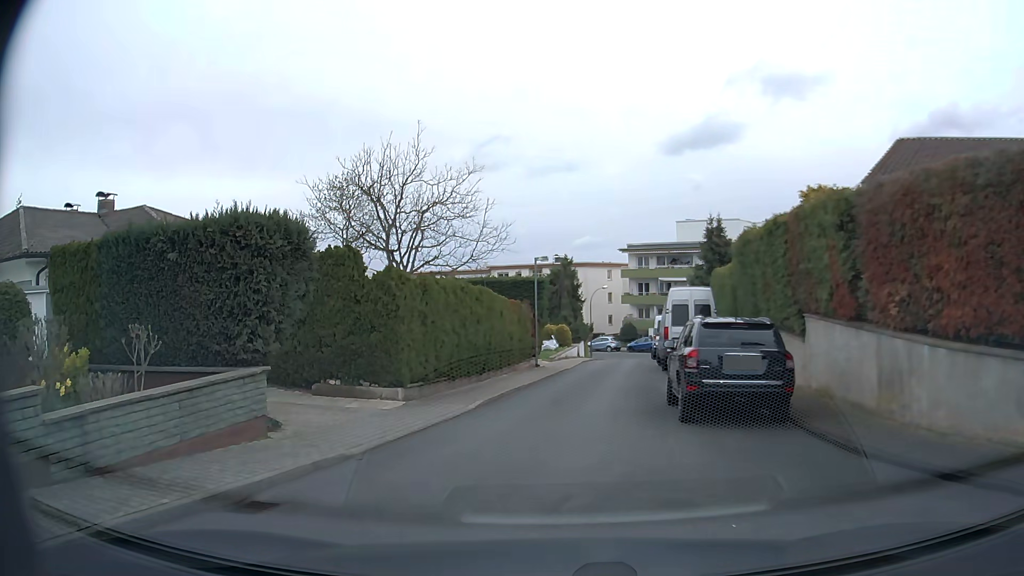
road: residential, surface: asphalt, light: Day
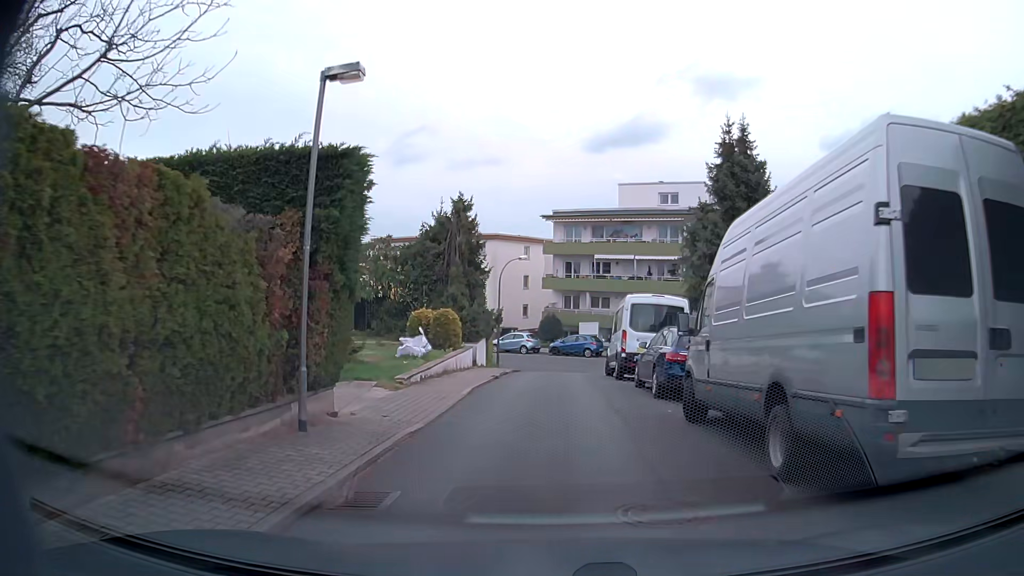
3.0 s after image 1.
(+0.6, +19.4) m; +6°
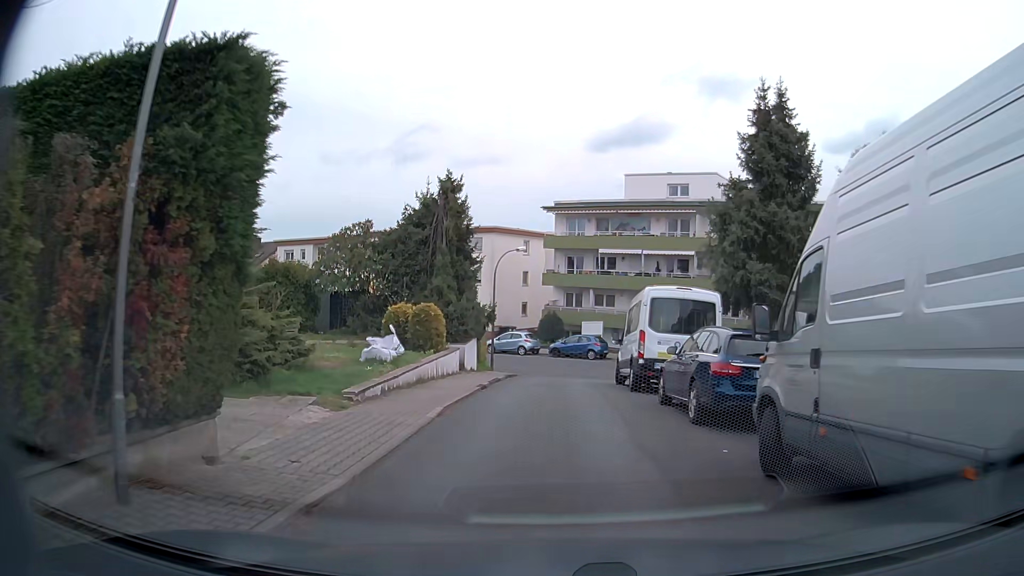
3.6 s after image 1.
(0.0, +3.7) m; 0°
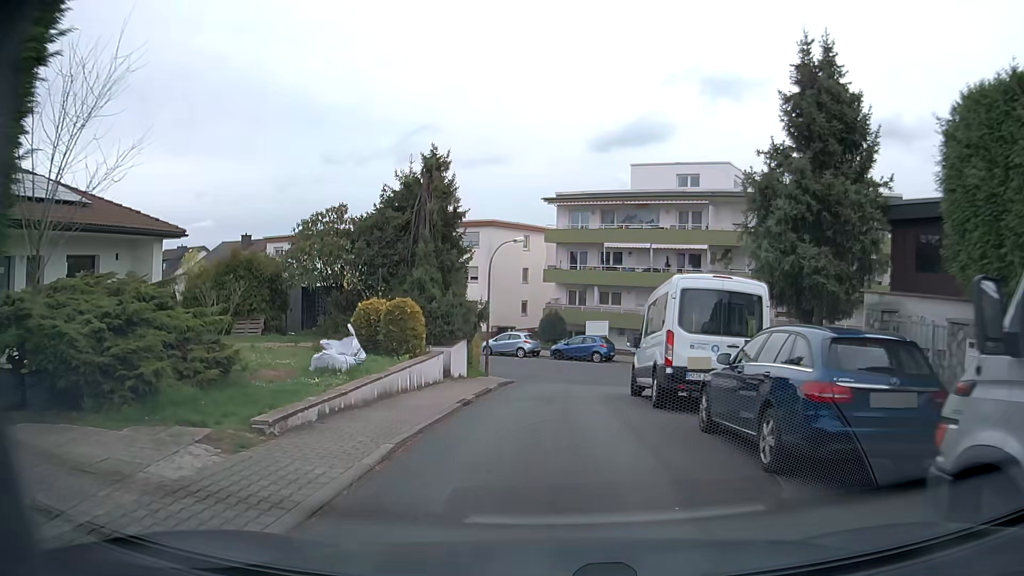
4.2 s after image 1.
(0.0, +3.5) m; 0°
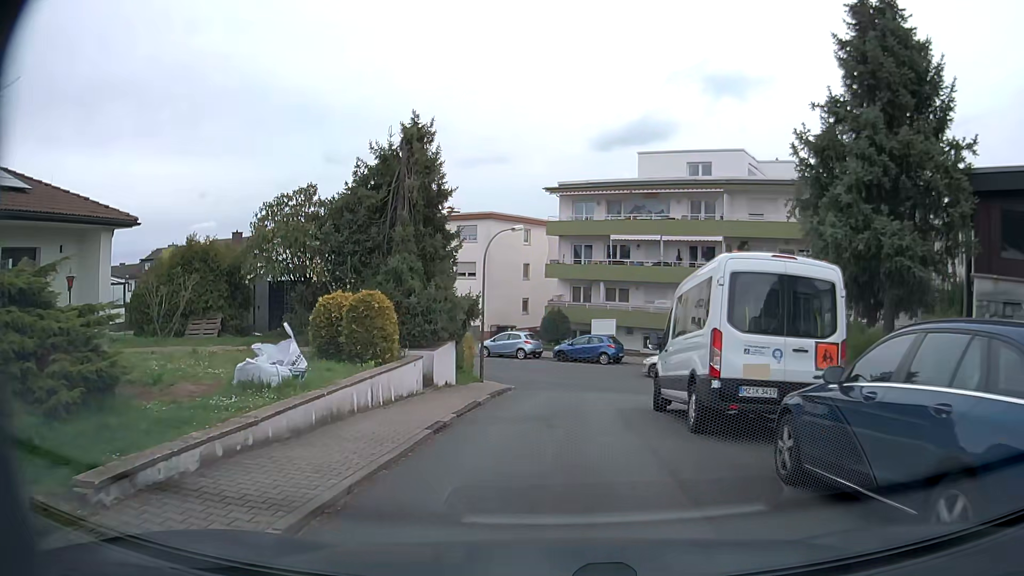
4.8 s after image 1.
(0.0, +3.3) m; 0°
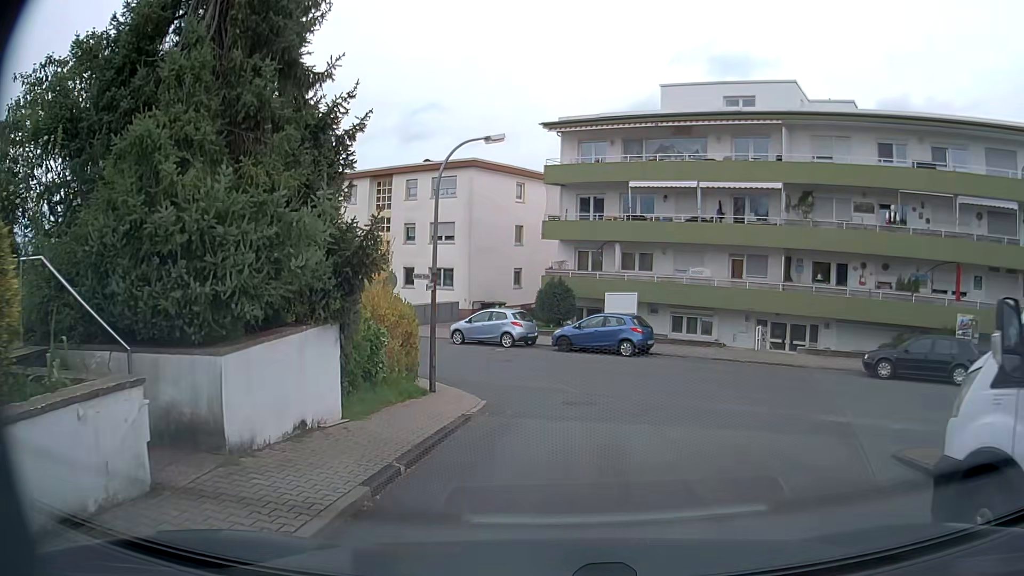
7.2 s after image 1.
(-0.1, +10.6) m; +1°
